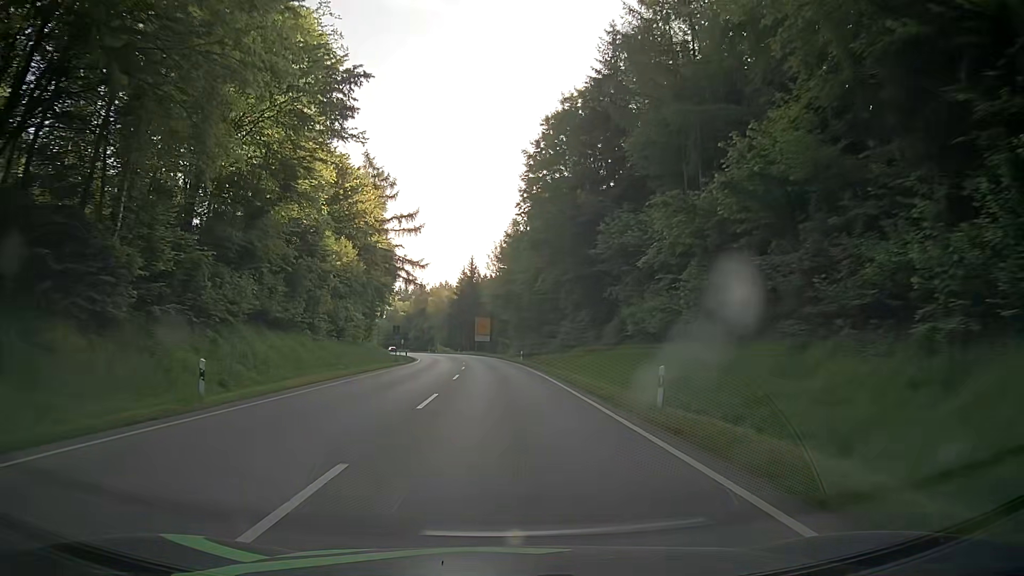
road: secondary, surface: asphalt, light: Day
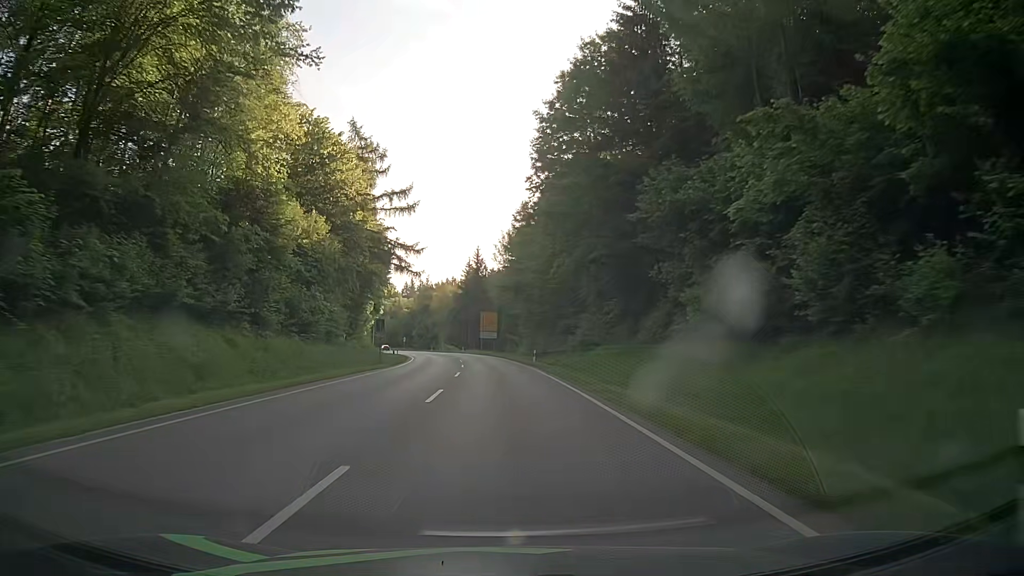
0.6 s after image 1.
(-0.2, +11.2) m; -1°
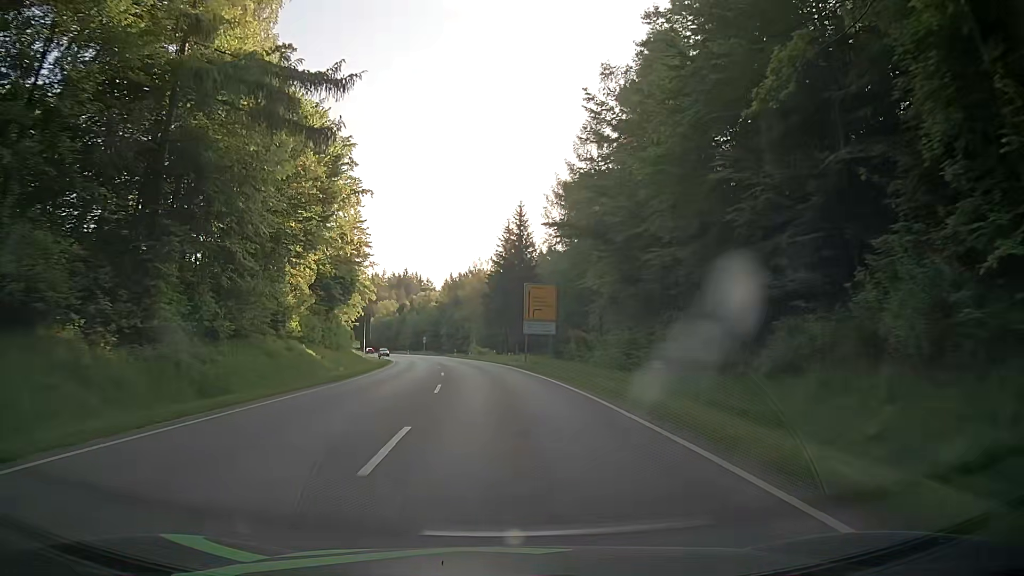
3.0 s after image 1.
(-1.3, +44.7) m; -4°
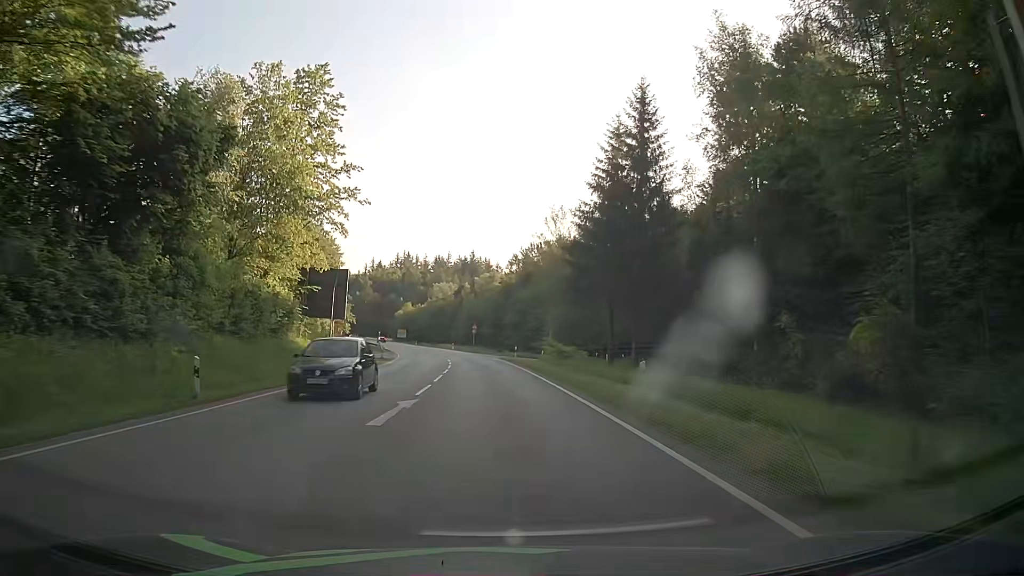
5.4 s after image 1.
(-2.5, +44.5) m; -6°
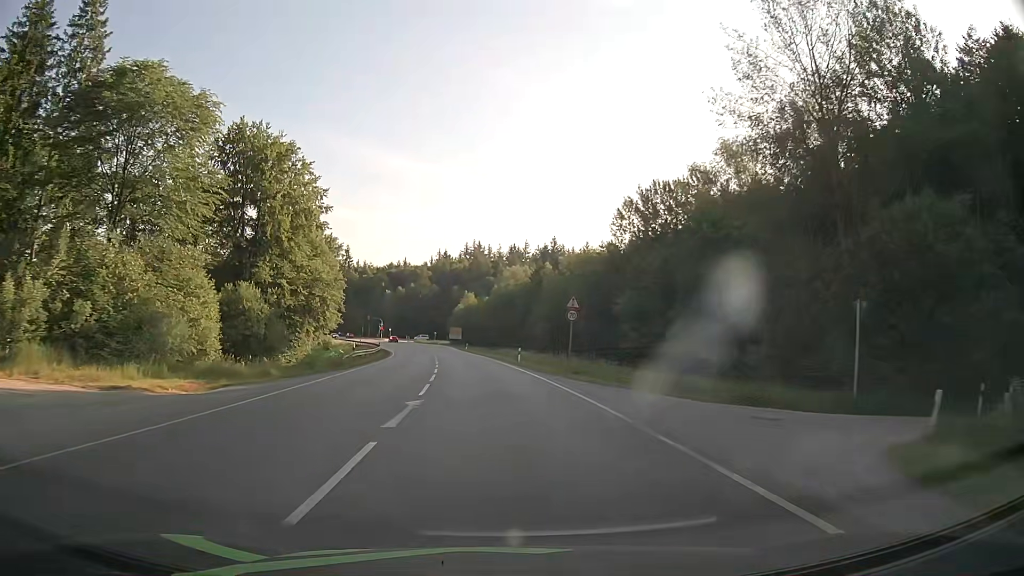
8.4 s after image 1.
(-3.4, +55.1) m; -7°
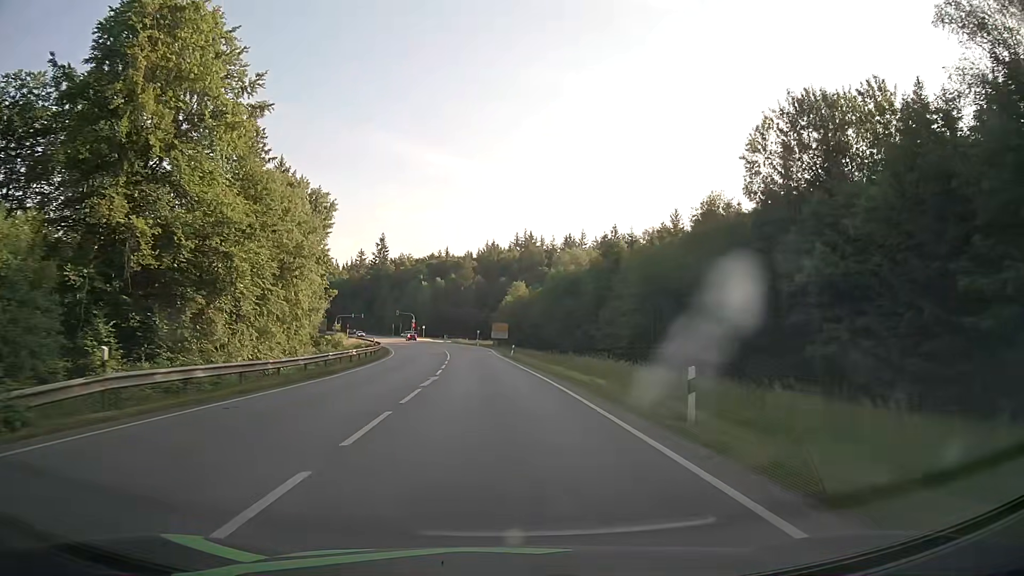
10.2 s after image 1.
(-1.6, +32.1) m; -5°
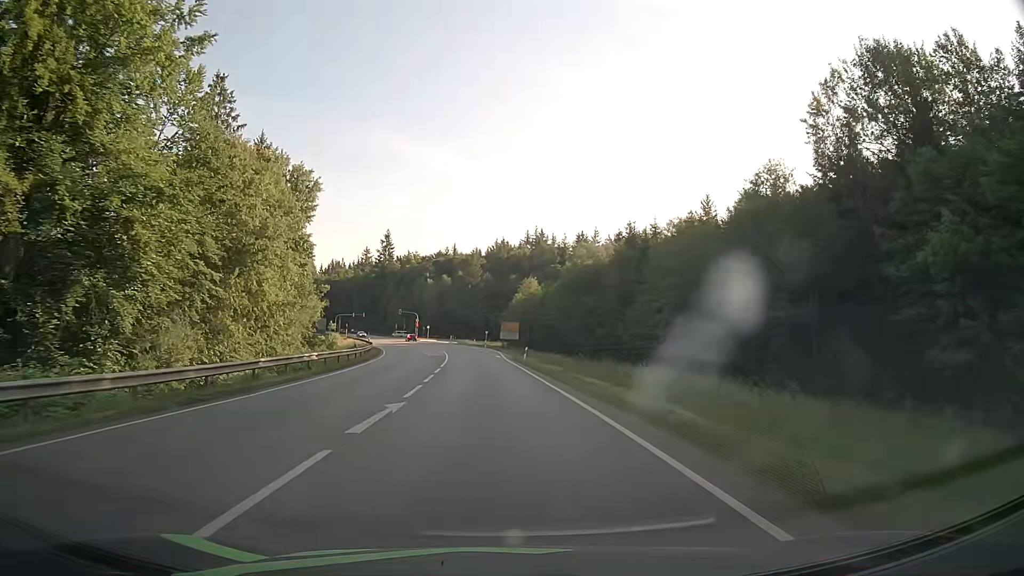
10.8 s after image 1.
(0.0, +10.5) m; -1°
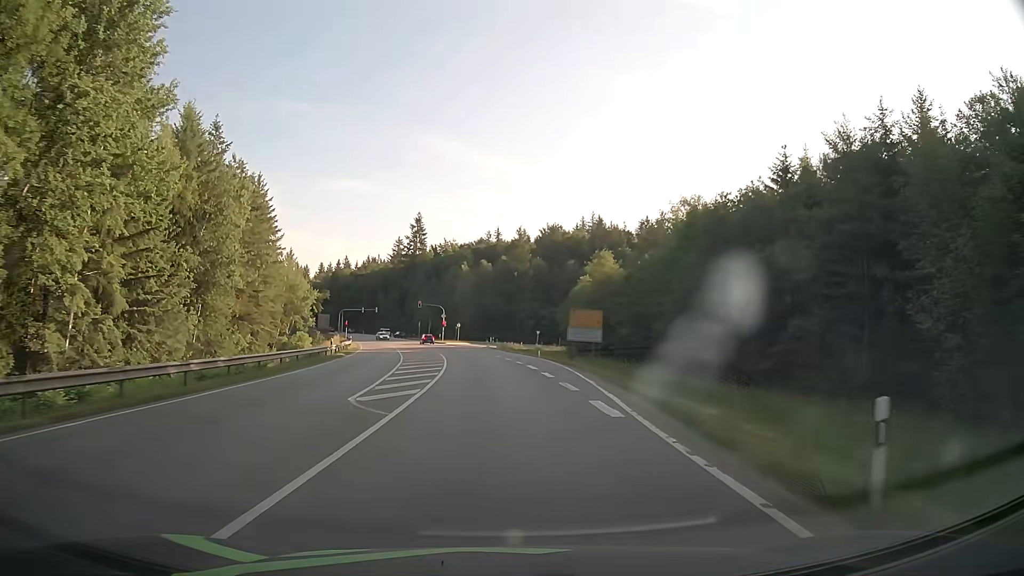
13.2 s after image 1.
(-1.4, +39.7) m; -4°
(0, +10) (0, +20) (-1, +30) (-2, +40) (-3, +50) (-4, +60) (-5, +70) (-7, +80) (-9, +89) (-12, +99) m
